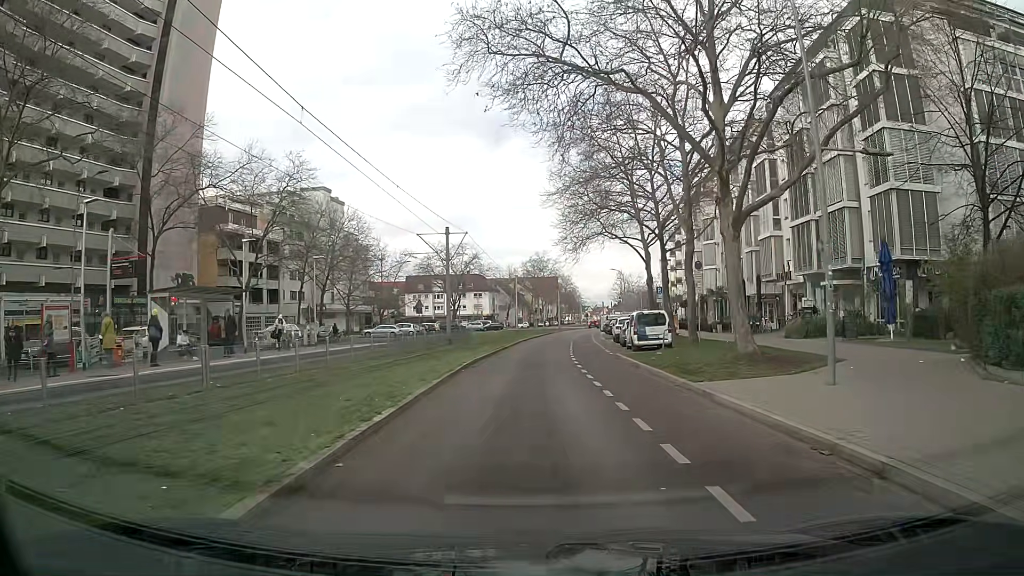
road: tertiary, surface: asphalt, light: Day
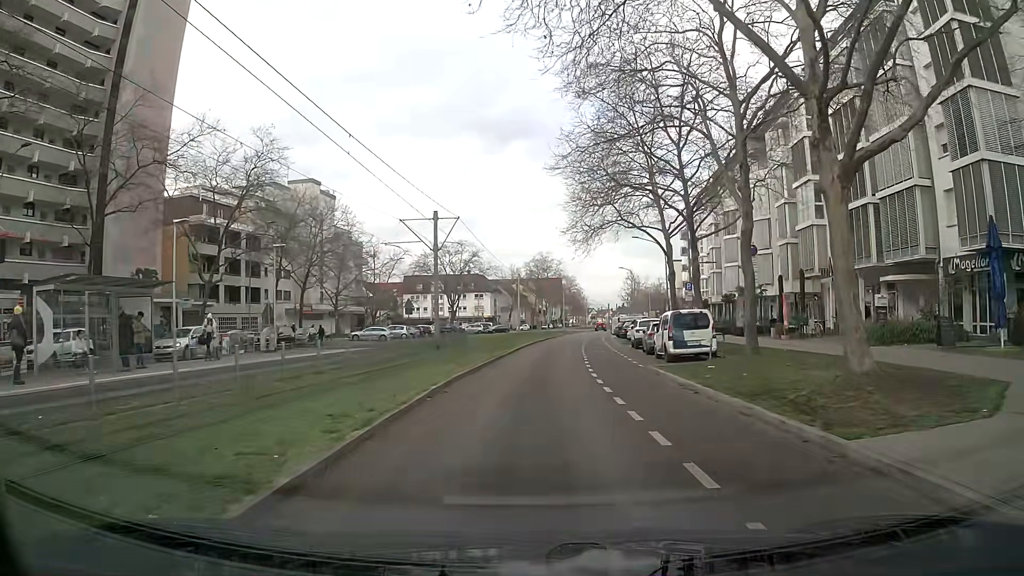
(0.0, +7.2) m; 0°
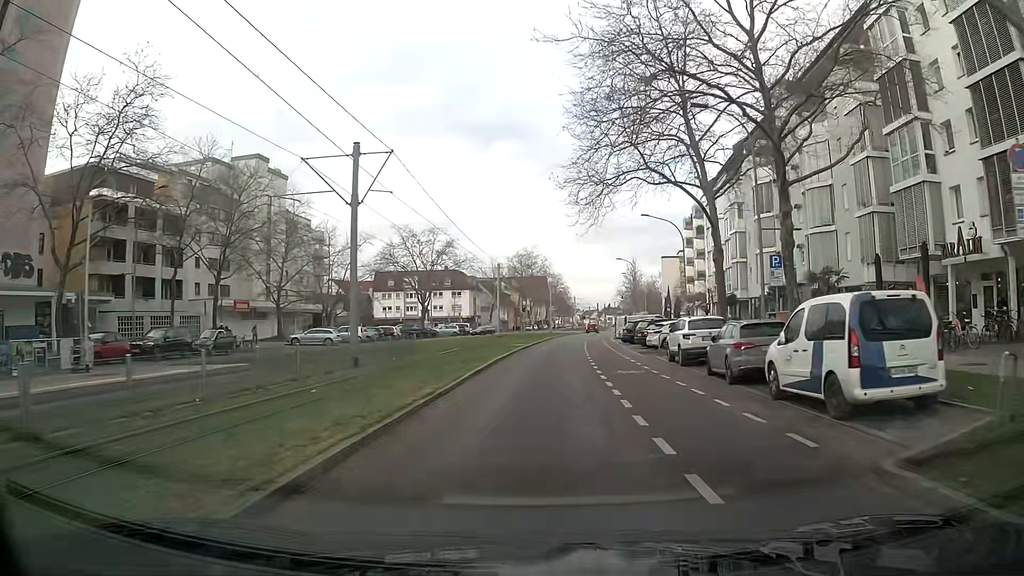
(+0.2, +14.8) m; +3°
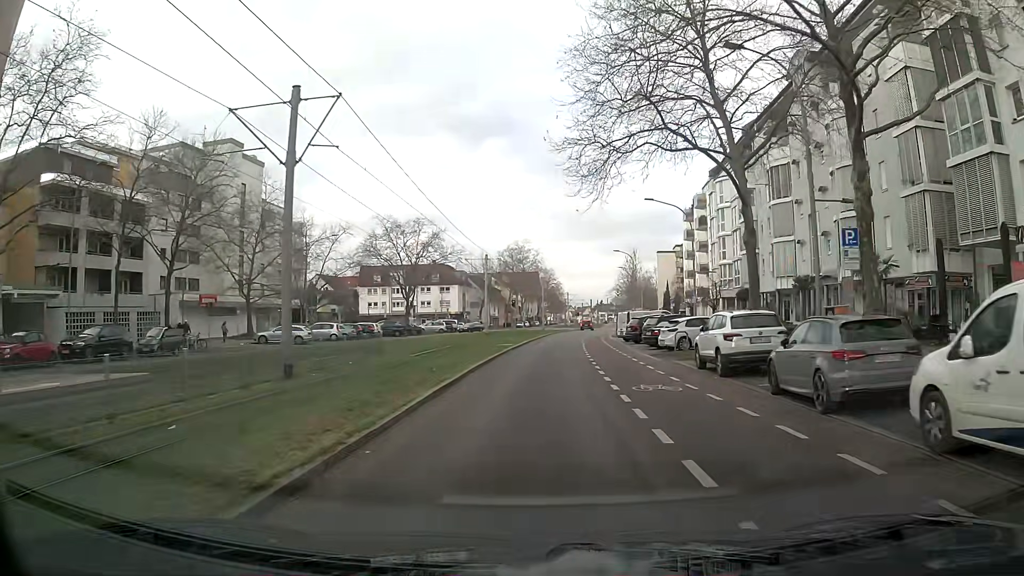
(0.0, +5.6) m; 0°
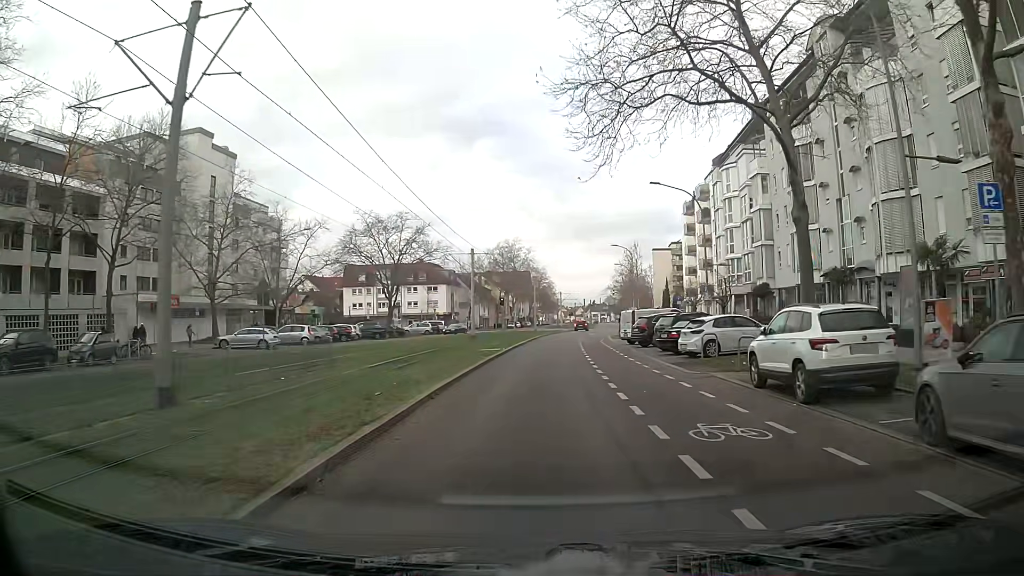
(0.0, +5.7) m; -1°
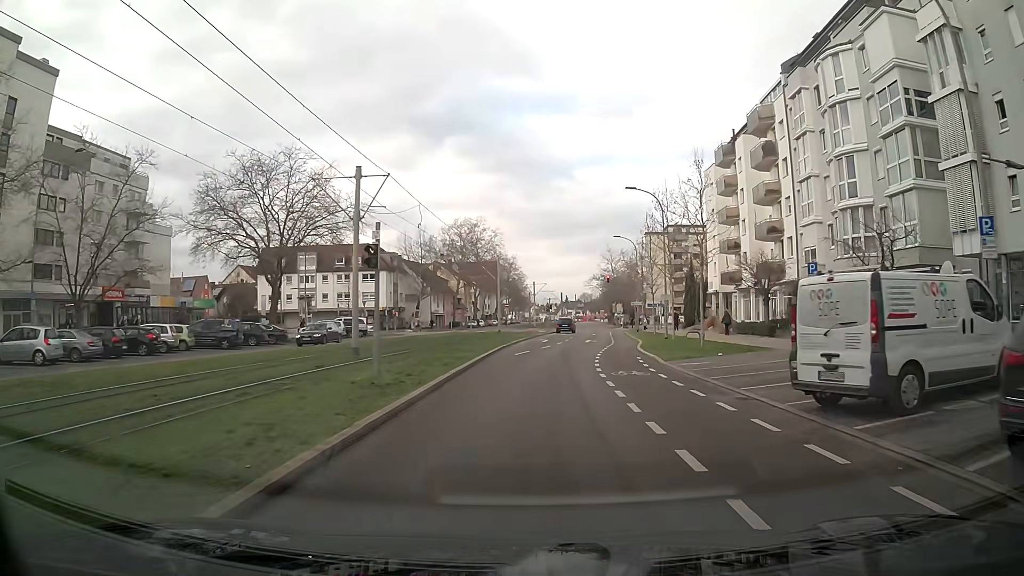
(+1.4, +30.0) m; +4°
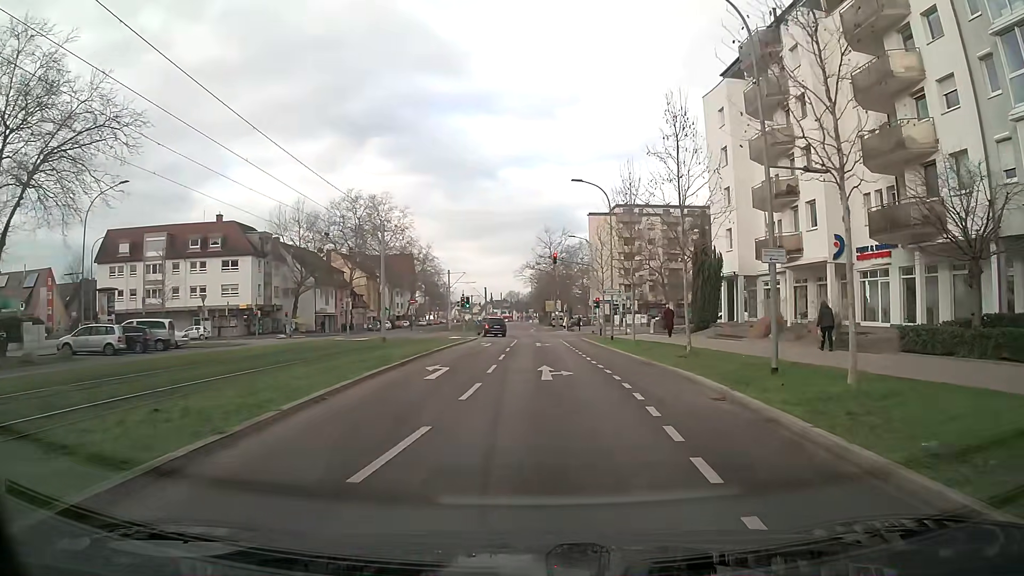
(+0.9, +26.5) m; +5°
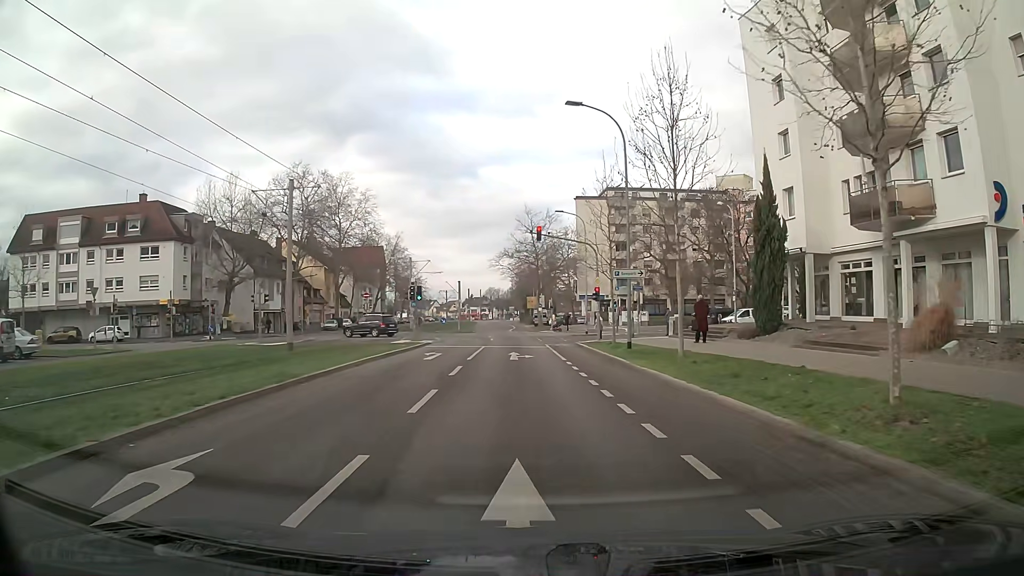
(+0.4, +13.9) m; +2°
